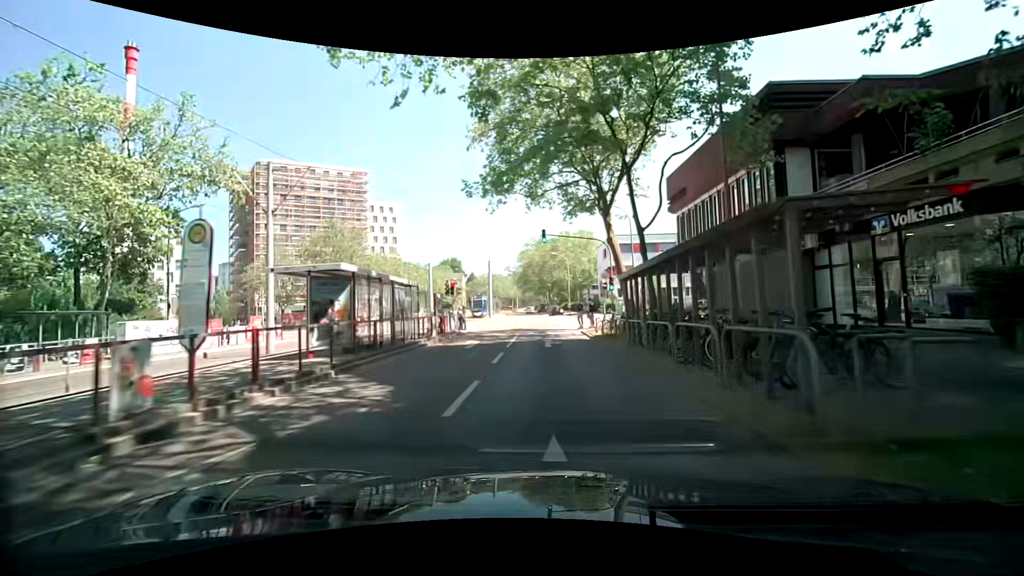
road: tertiary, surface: asphalt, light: Day
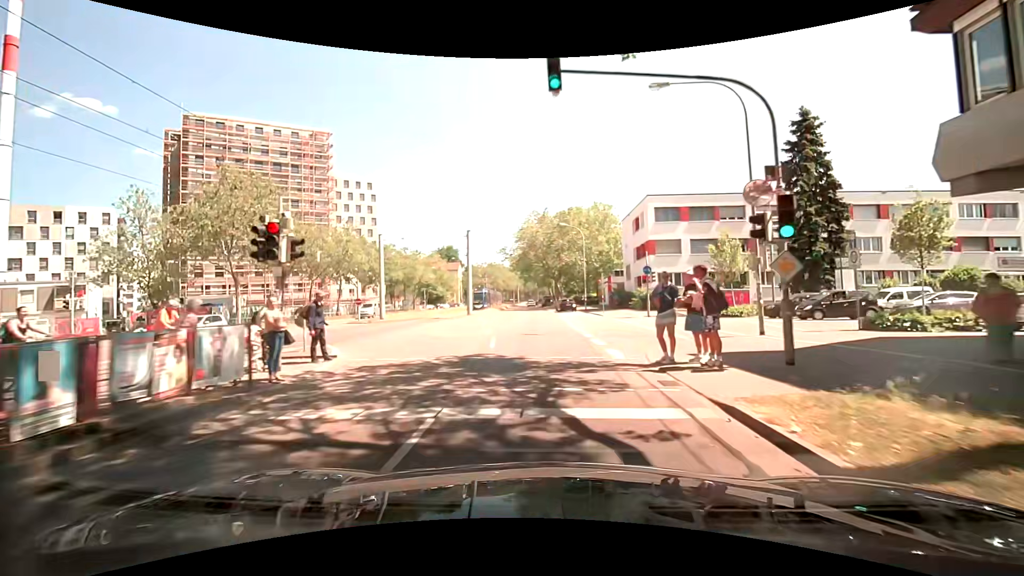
(+0.2, +21.4) m; 0°
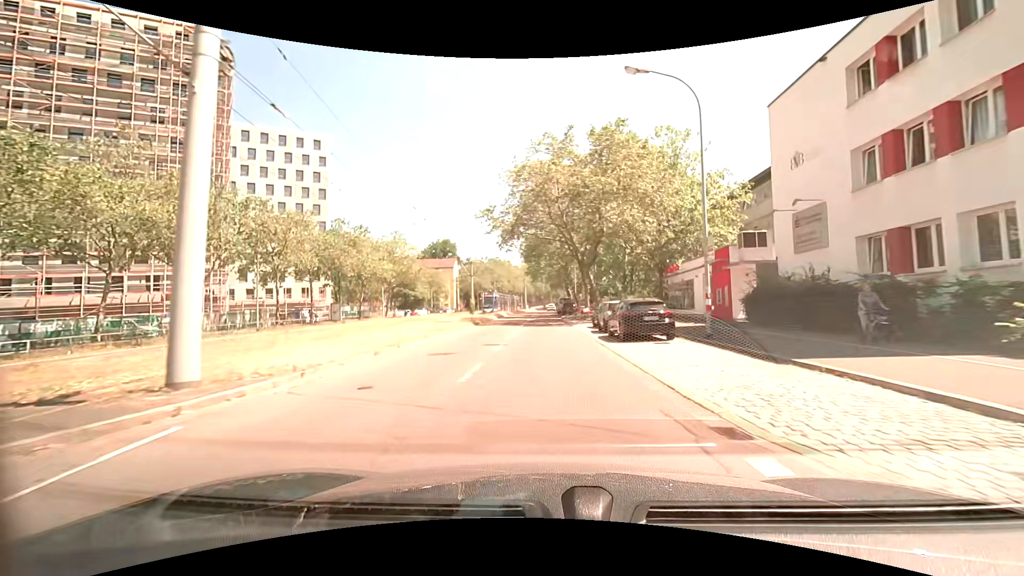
(-0.3, +35.8) m; 0°
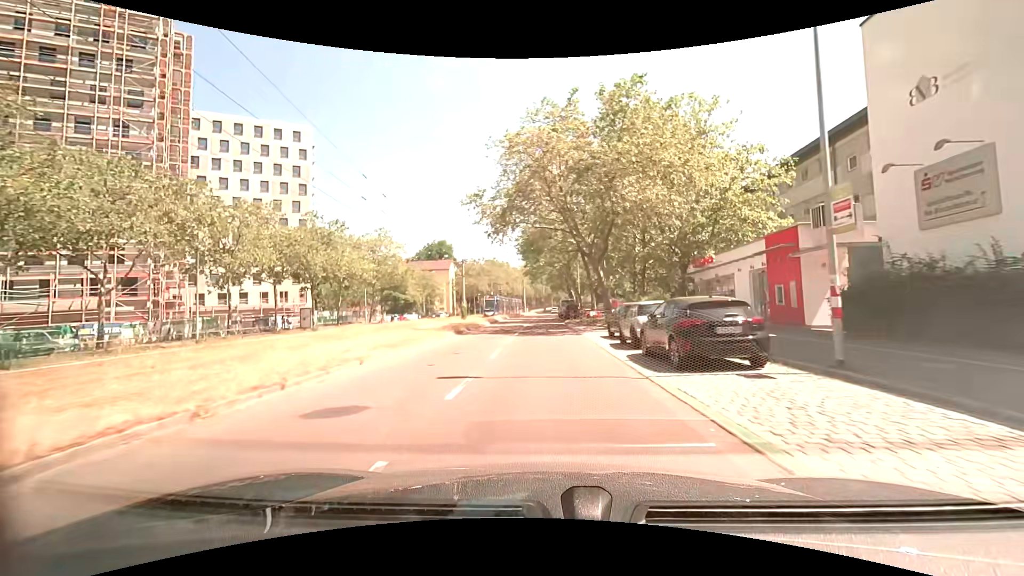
(-0.1, +7.1) m; -1°
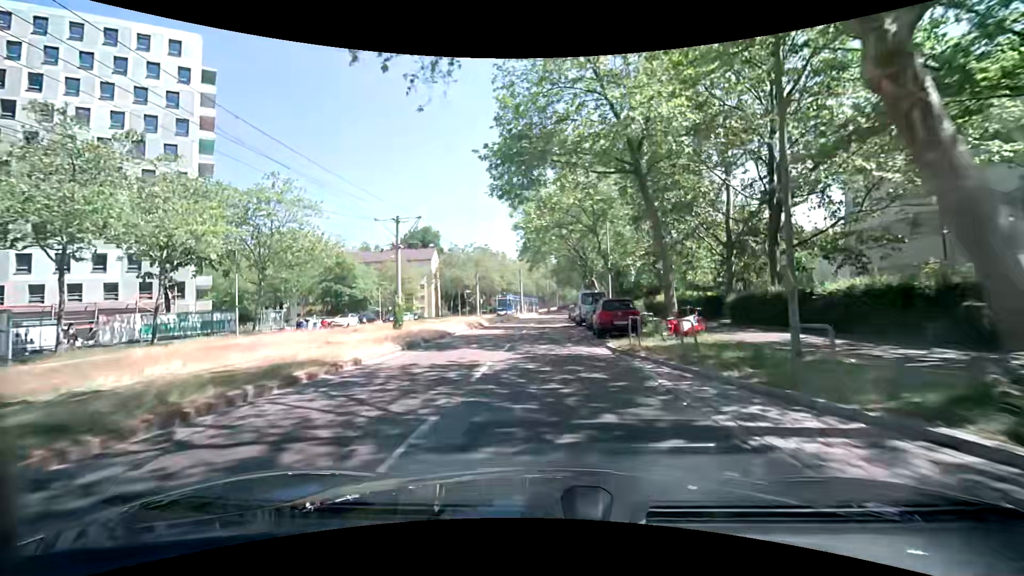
(-0.3, +28.1) m; 0°
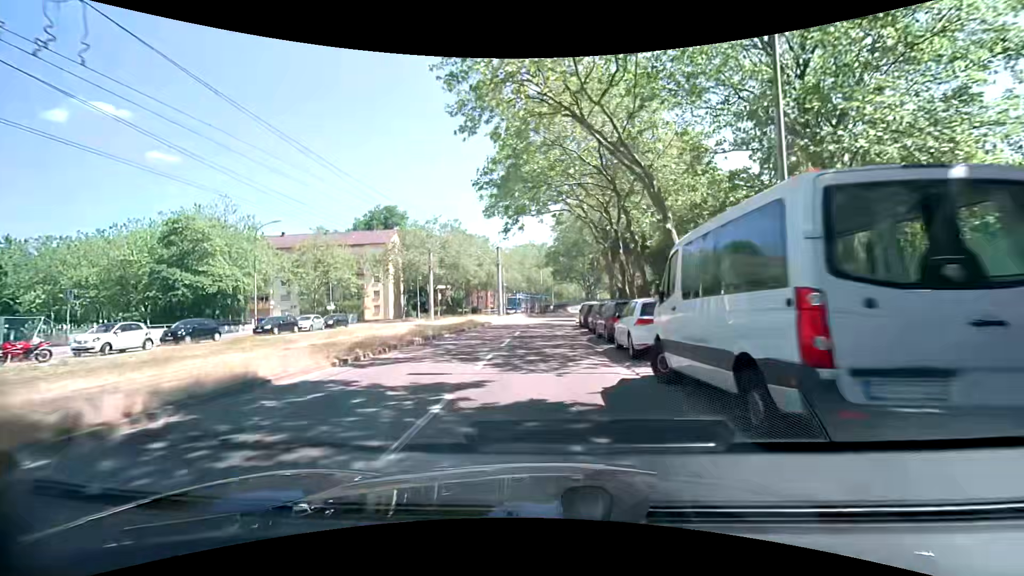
(-0.1, +28.7) m; 0°
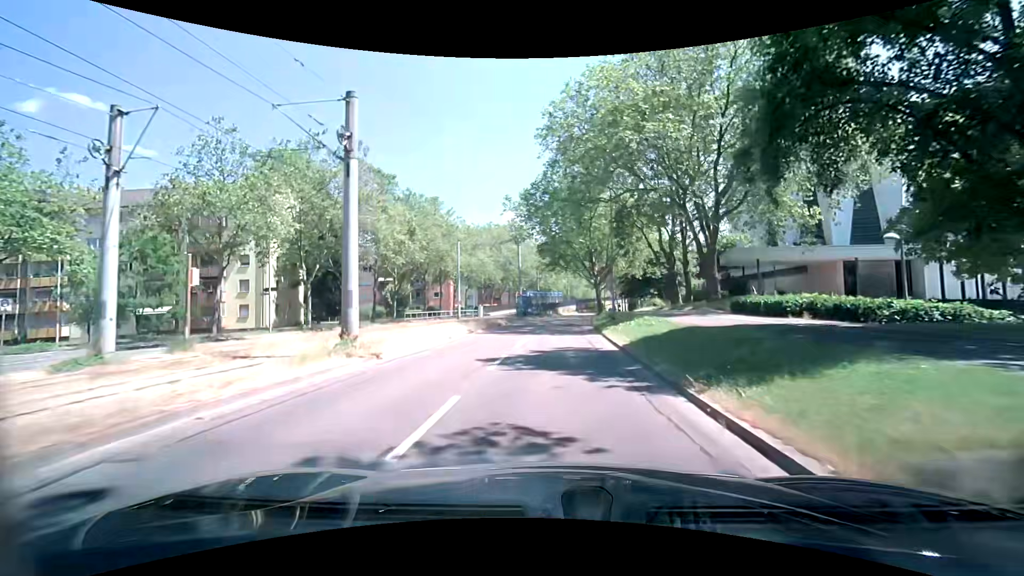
(+0.3, +36.6) m; +1°
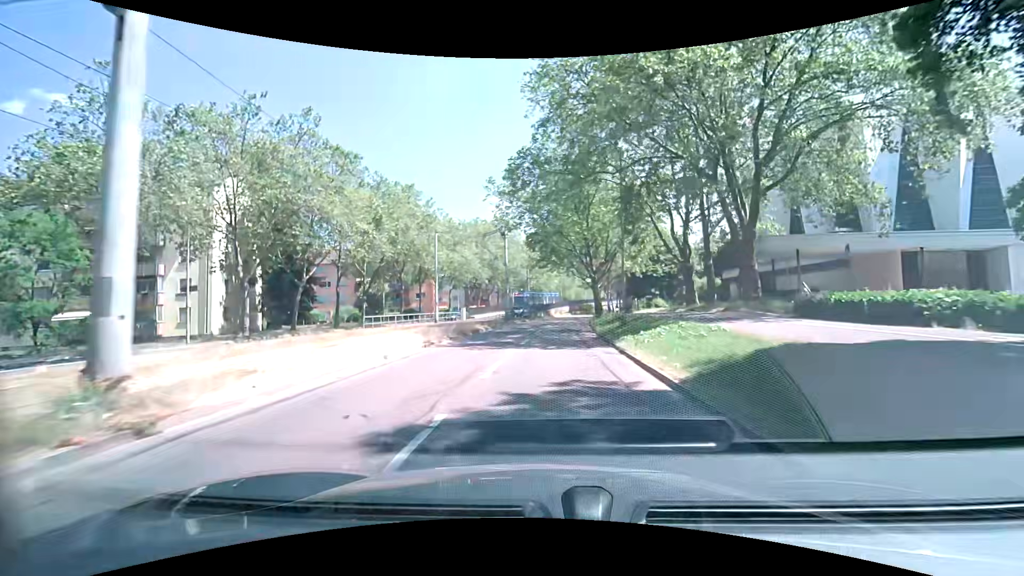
(+0.1, +7.4) m; +1°
(0, +10) (+1, +20) (+1, +30) (+2, +40) (+3, +50) (+4, +60) (+5, +70) (+6, +80) (+8, +90) (+9, +99) m
